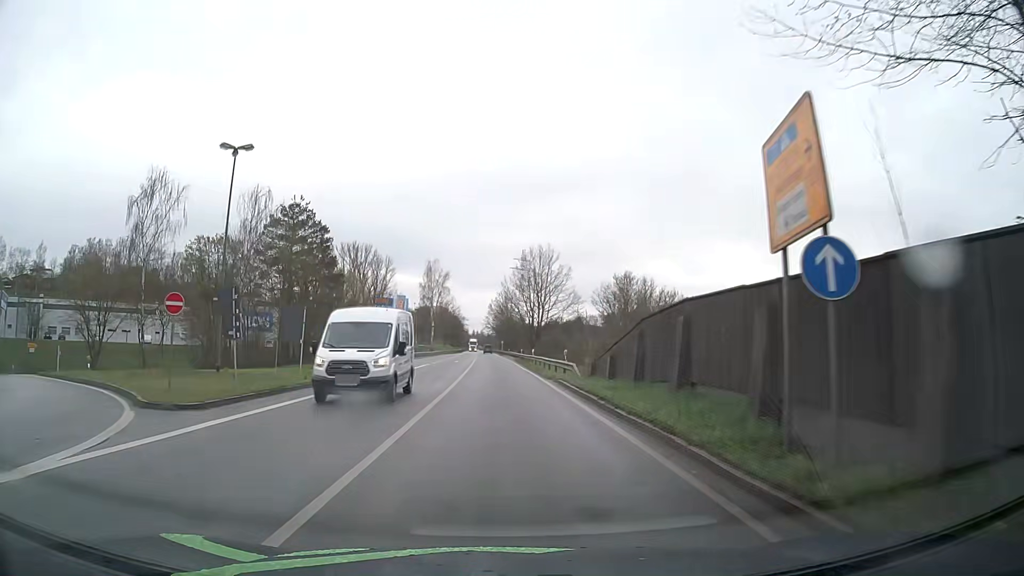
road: primary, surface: asphalt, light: Day
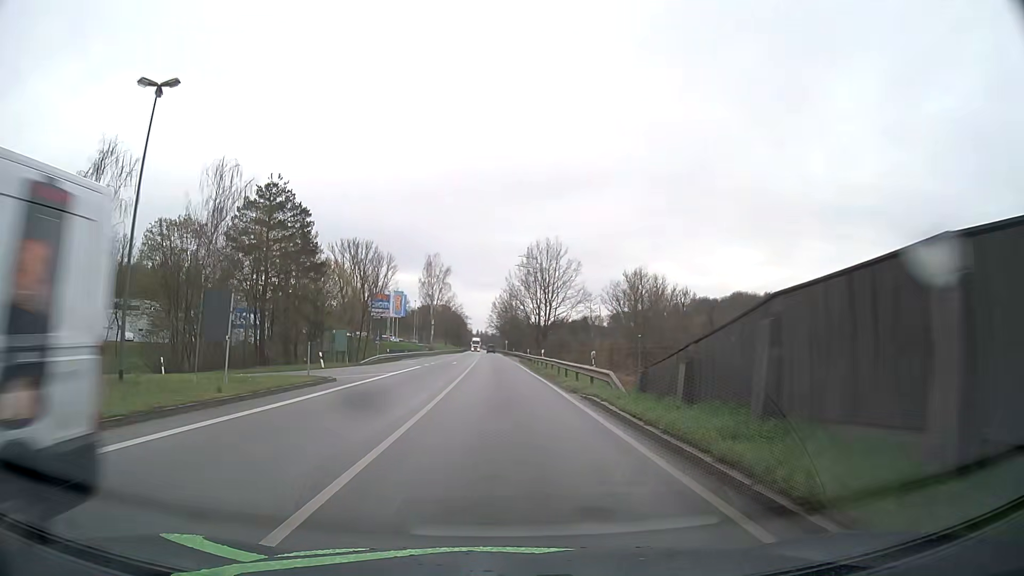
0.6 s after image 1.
(0.0, +8.3) m; 0°
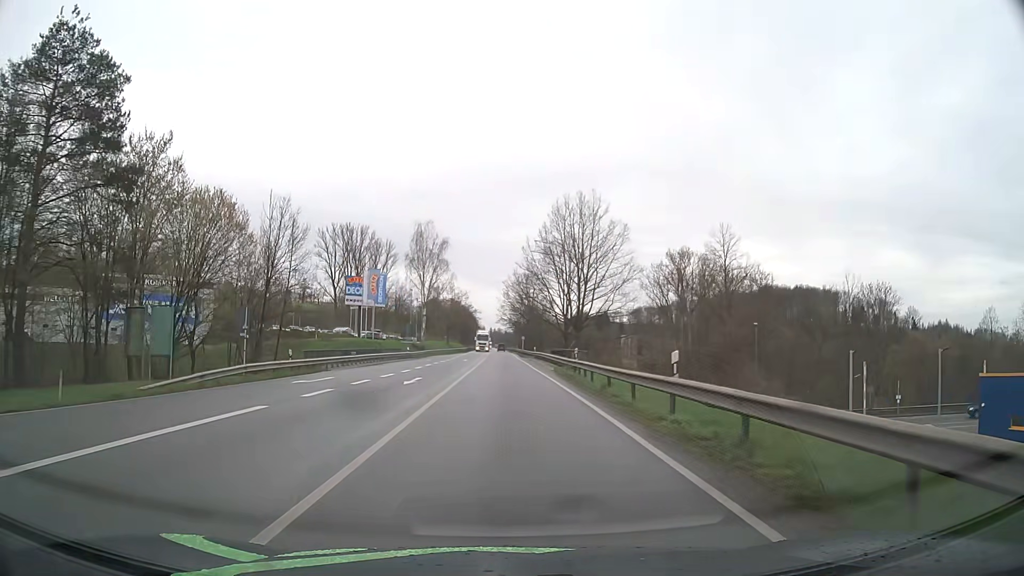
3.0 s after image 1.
(-0.4, +33.8) m; -1°
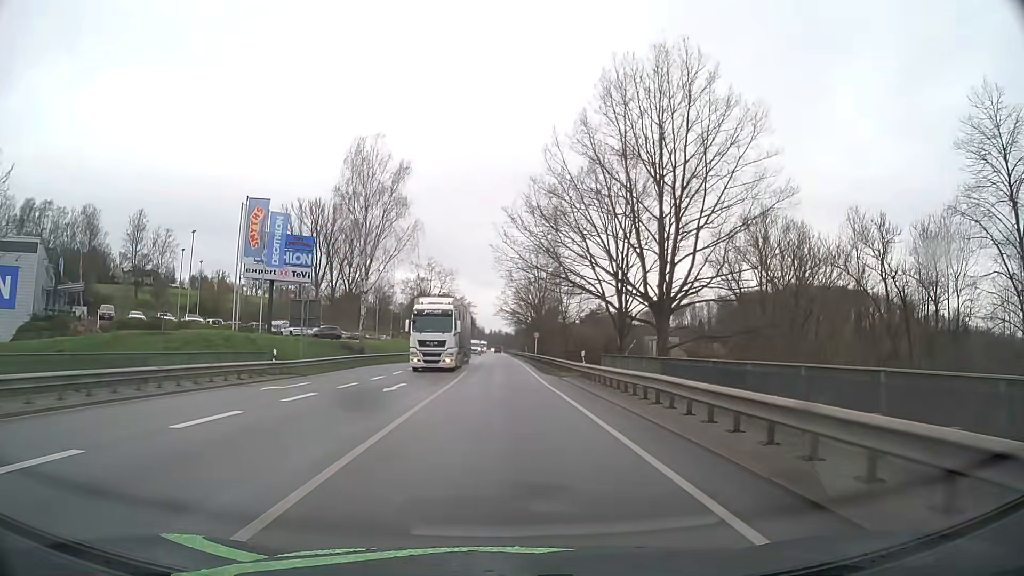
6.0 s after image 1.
(-0.3, +43.3) m; 0°
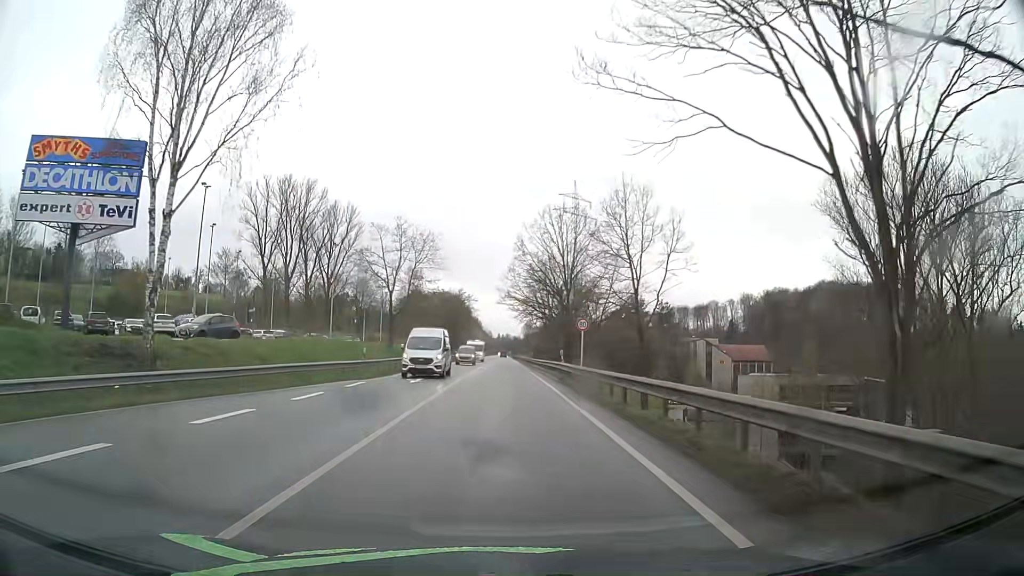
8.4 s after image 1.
(-0.1, +35.5) m; -1°
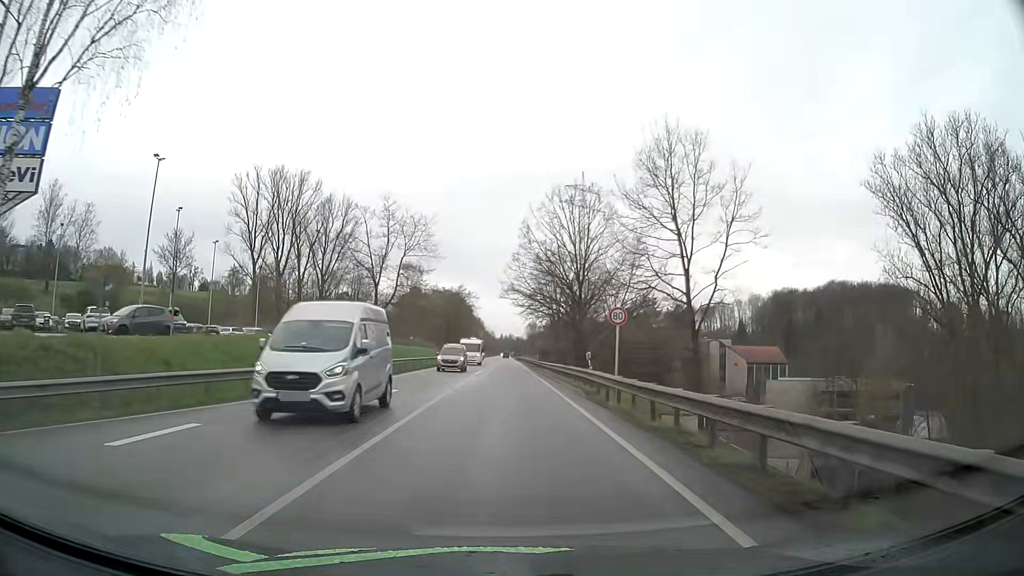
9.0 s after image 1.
(0.0, +9.1) m; 0°
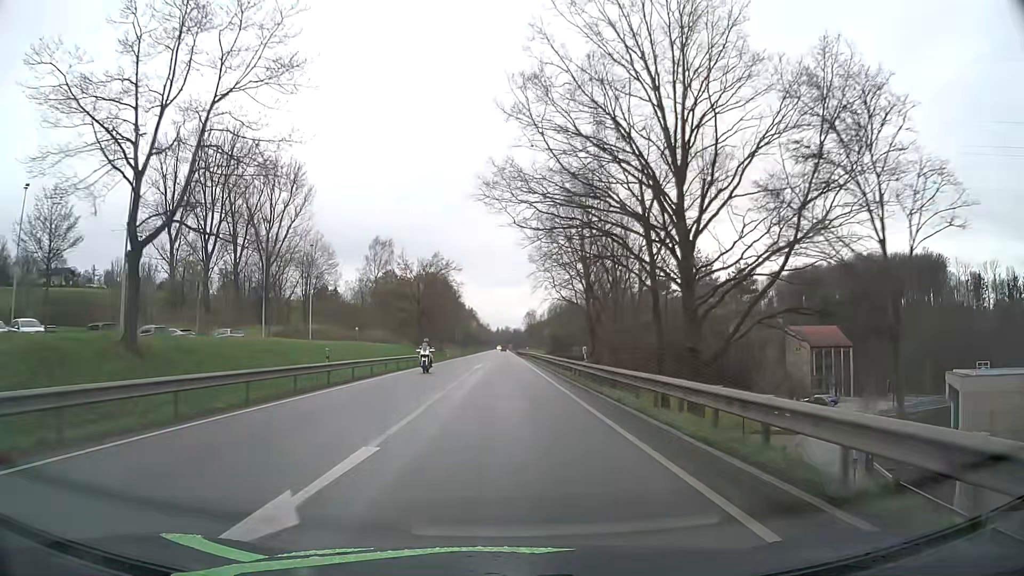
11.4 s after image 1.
(0.0, +38.5) m; 0°
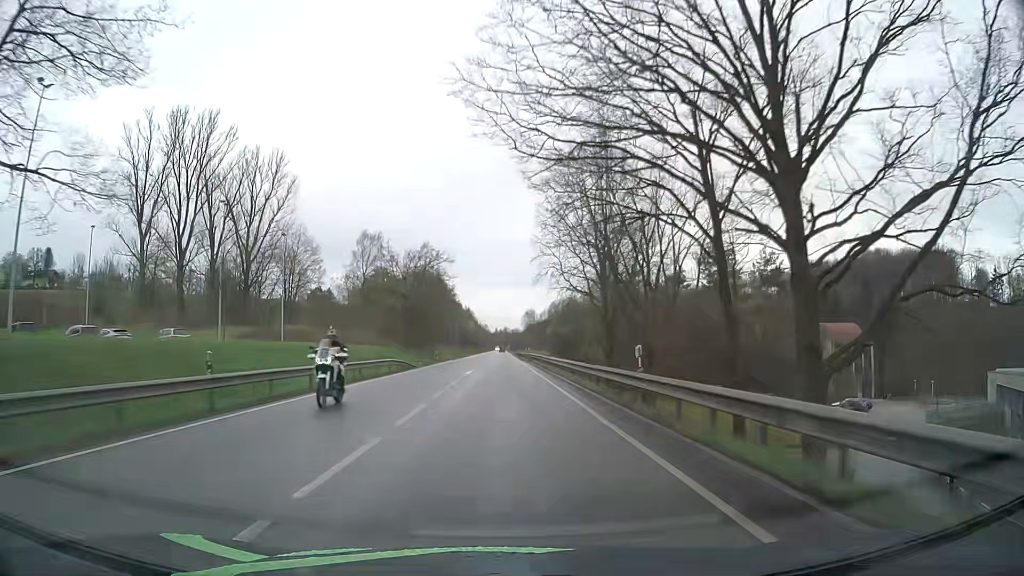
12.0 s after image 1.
(0.0, +10.2) m; 0°
(0, +10) (0, +20) (0, +30) (0, +40) (0, +50) (-1, +60) (-1, +70) (-1, +80) (-1, +90) (-1, +100) m
